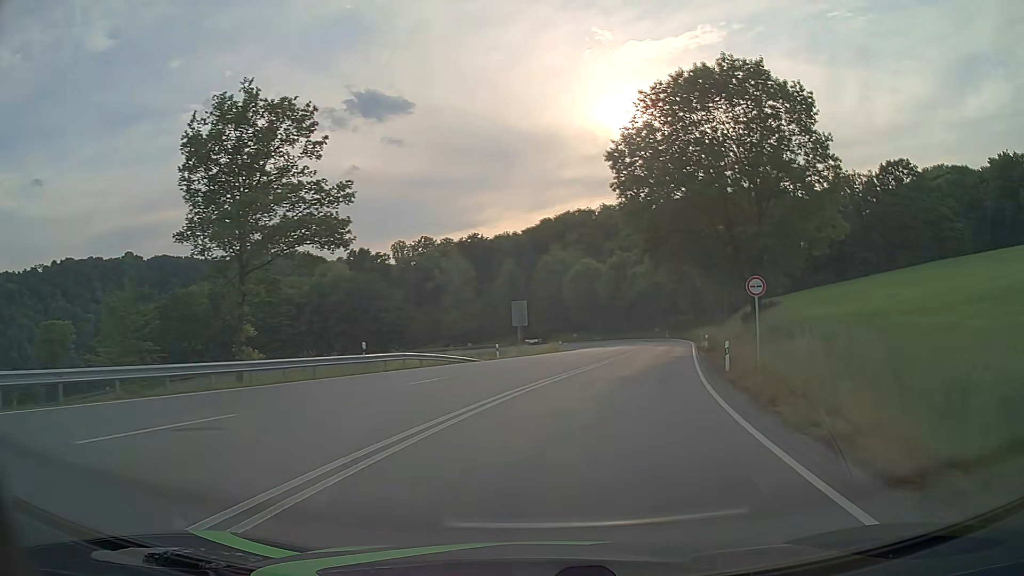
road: primary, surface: asphalt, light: Day
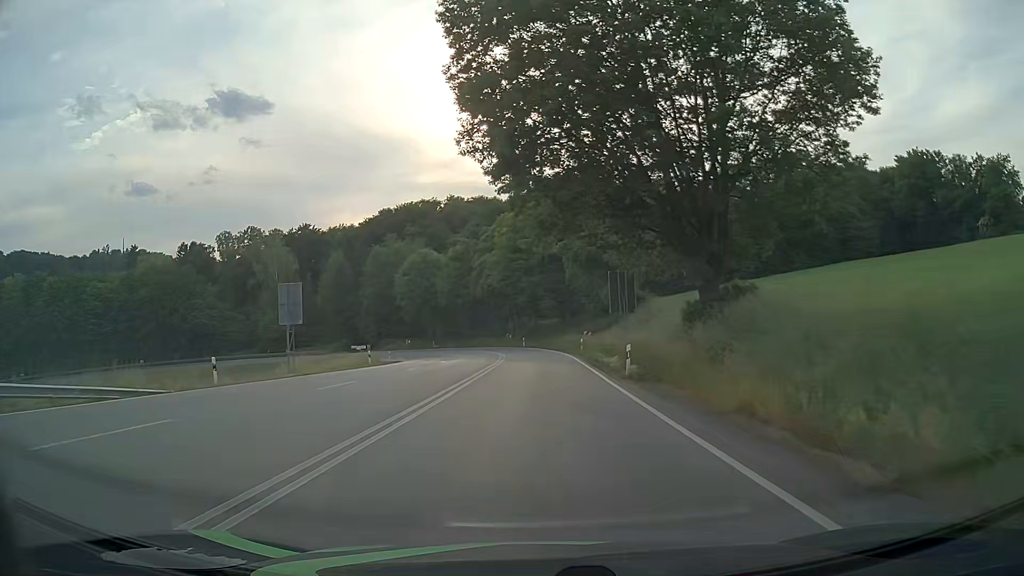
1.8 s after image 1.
(+3.1, +22.6) m; +13°
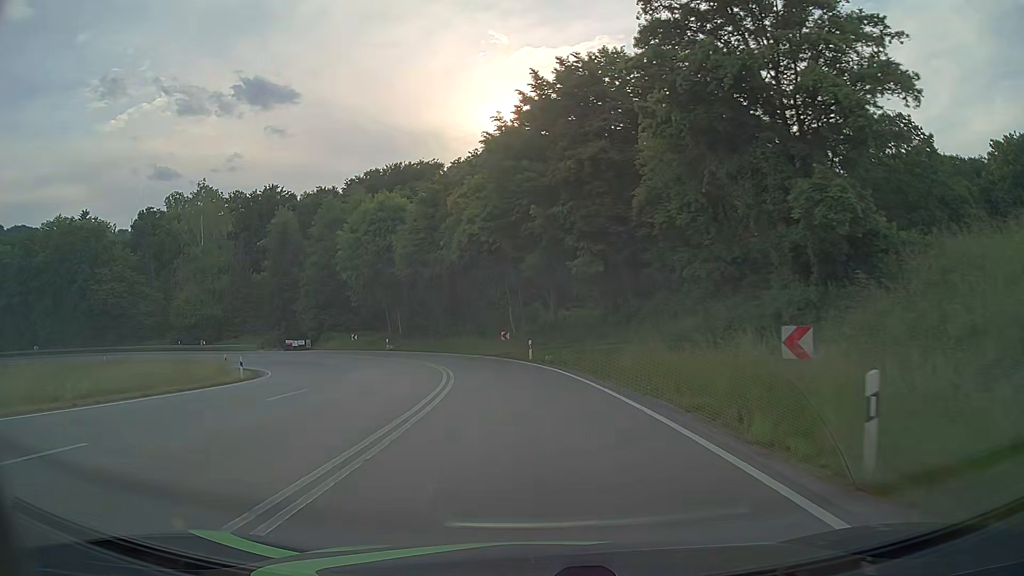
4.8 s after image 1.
(+0.1, +38.4) m; -2°
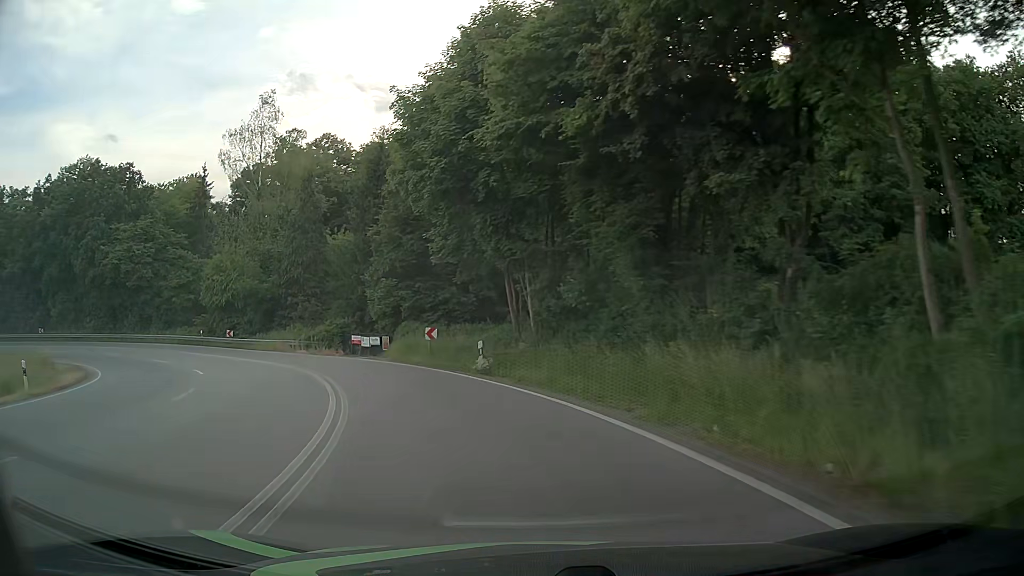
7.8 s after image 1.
(-4.1, +37.8) m; -17°
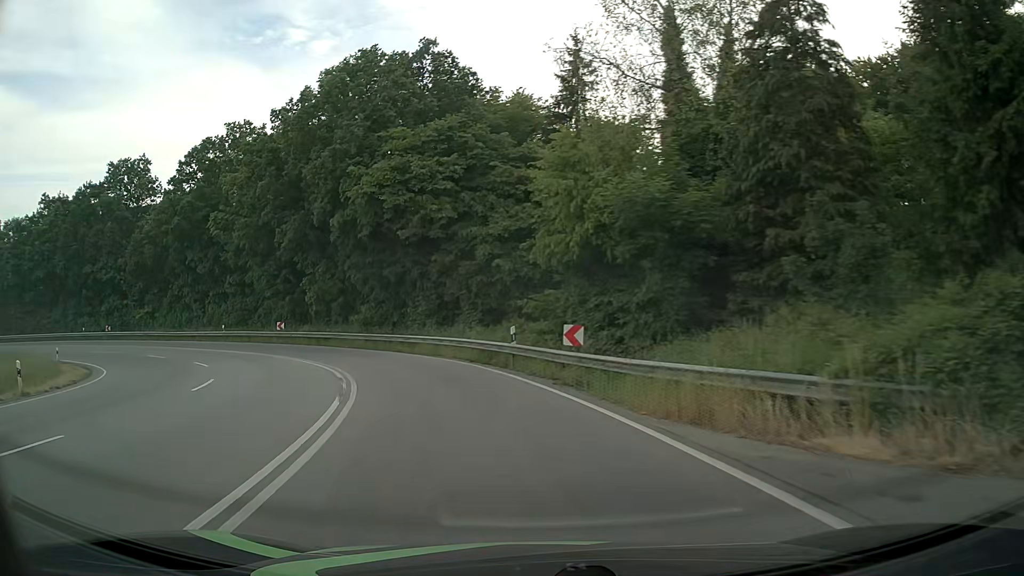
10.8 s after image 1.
(-12.6, +34.8) m; -40°
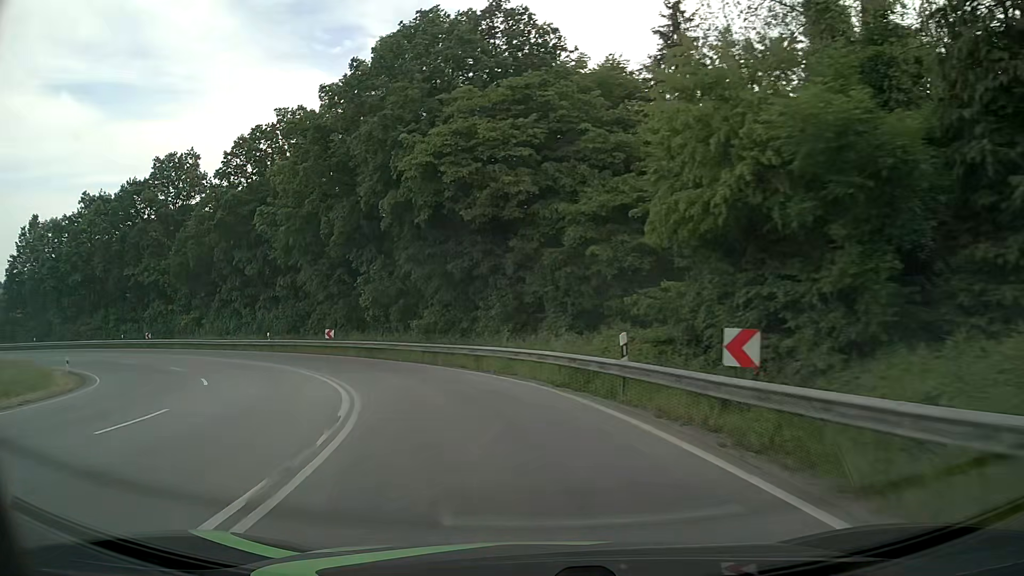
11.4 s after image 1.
(-0.5, +7.5) m; -8°
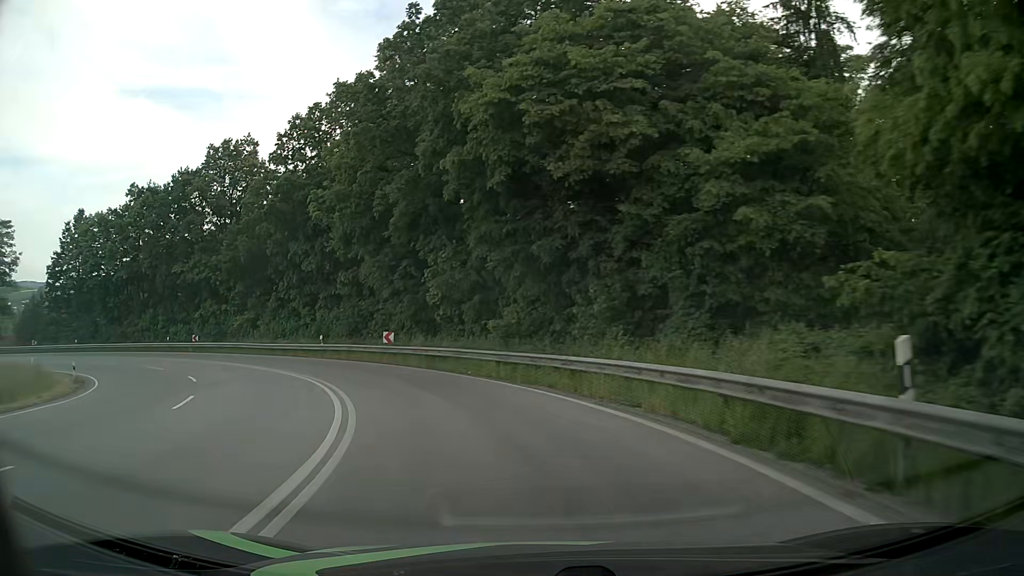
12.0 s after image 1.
(-0.5, +7.5) m; -7°
(-1, +10) (-4, +19) (-9, +28) (-15, +36) (-23, +43) (-31, +48) (-40, +52) (-50, +53) (-60, +53) (-70, +51) m
